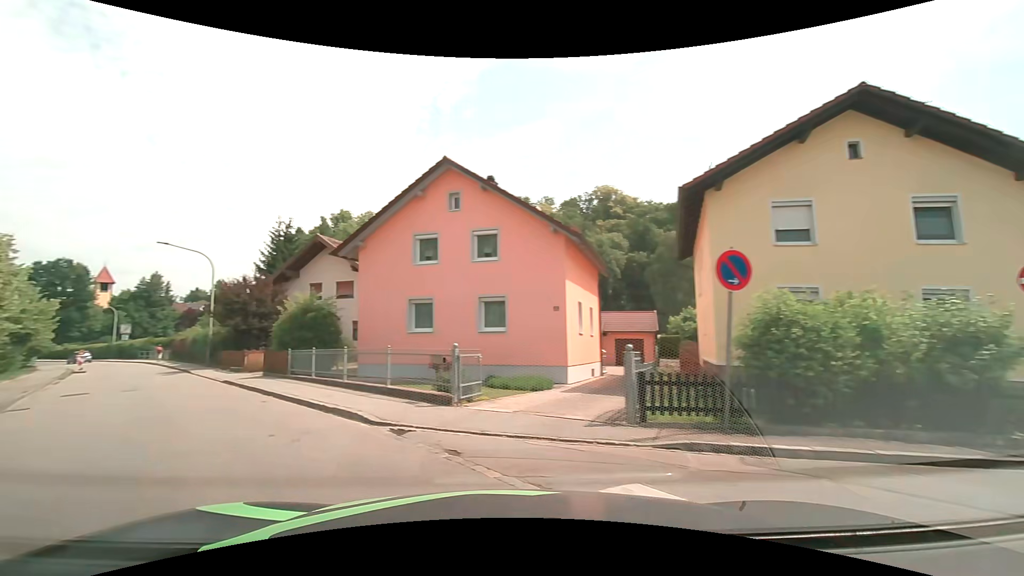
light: Day
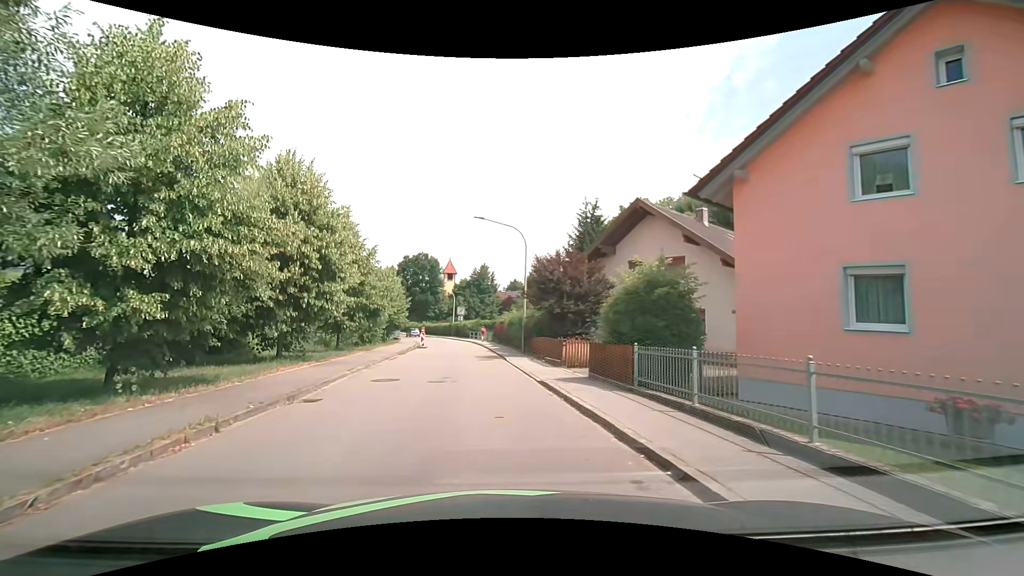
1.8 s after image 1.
(-3.2, +7.7) m; -33°
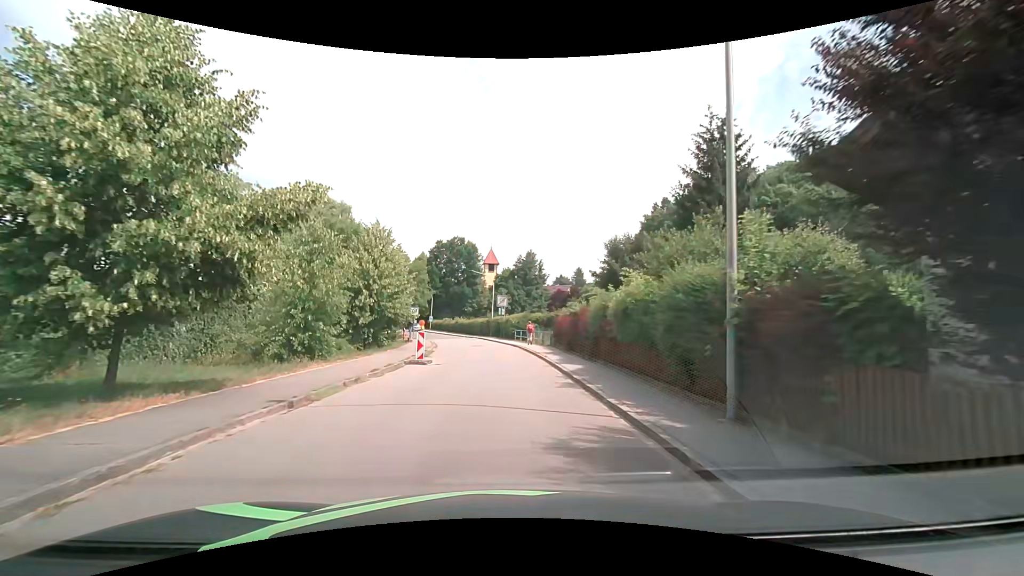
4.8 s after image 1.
(-1.4, +20.6) m; -5°
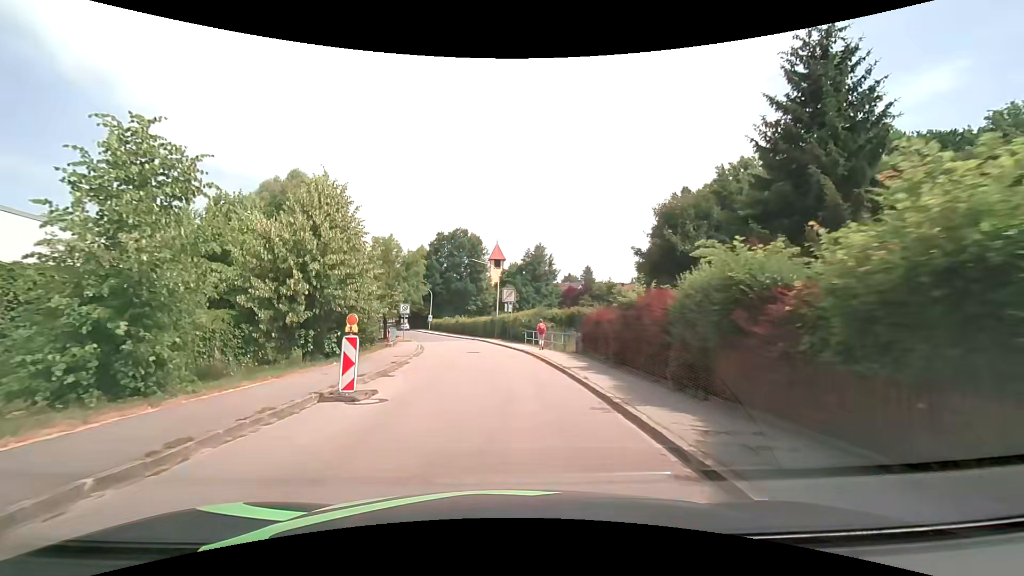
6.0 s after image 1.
(0.0, +9.4) m; -1°
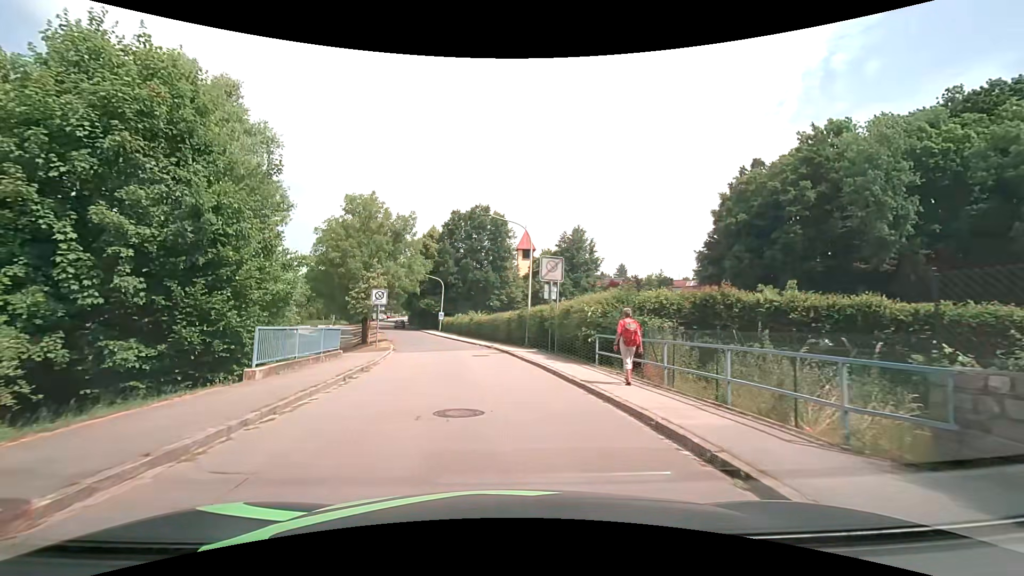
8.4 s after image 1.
(-0.6, +19.0) m; -3°
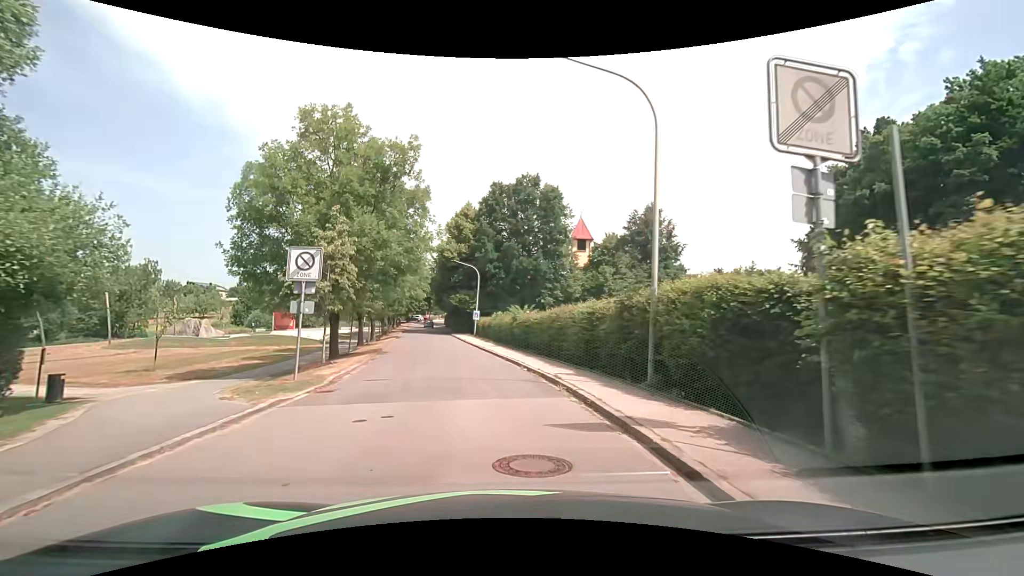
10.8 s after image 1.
(-0.7, +17.1) m; -5°
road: residential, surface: asphalt
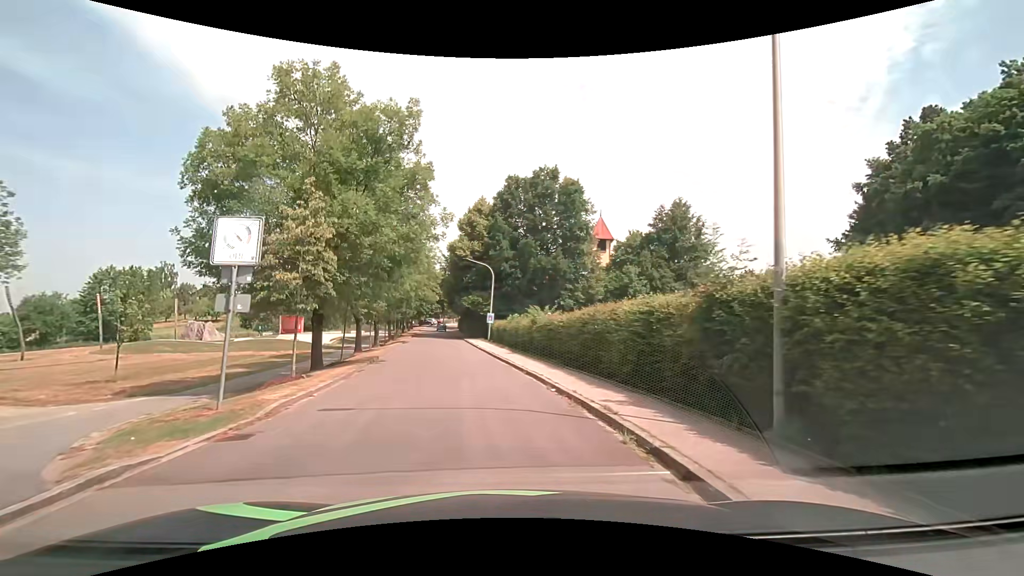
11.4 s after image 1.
(-0.1, +4.3) m; -2°
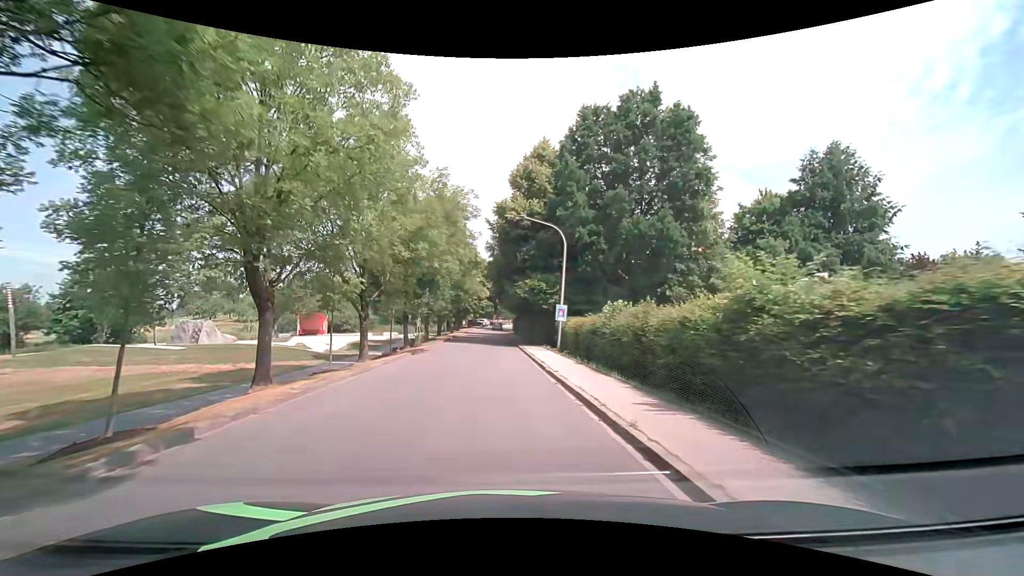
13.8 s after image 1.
(-1.0, +18.2) m; -6°
(0, +10) (-1, +20) (-1, +30) (-2, +40) (-2, +50) (-3, +60) (-3, +70) (-3, +80) (-3, +90) (-1, +100) m
